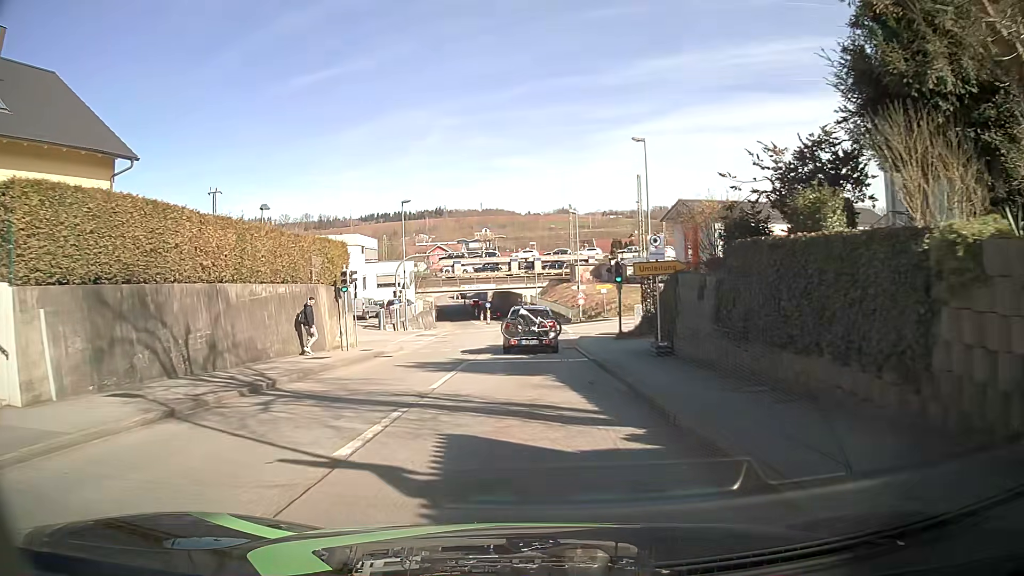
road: tertiary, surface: asphalt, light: Day
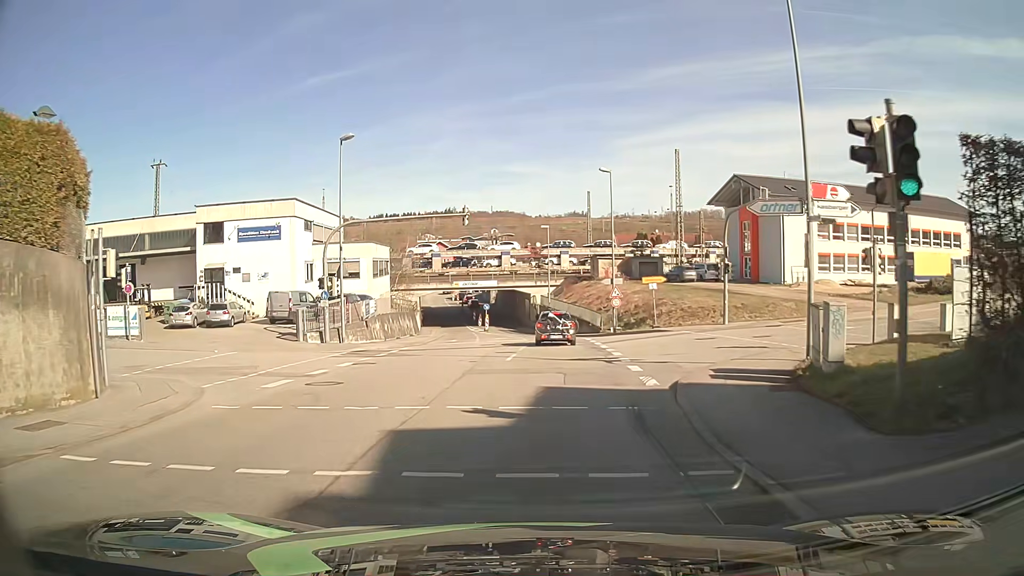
(-0.2, +20.0) m; -1°
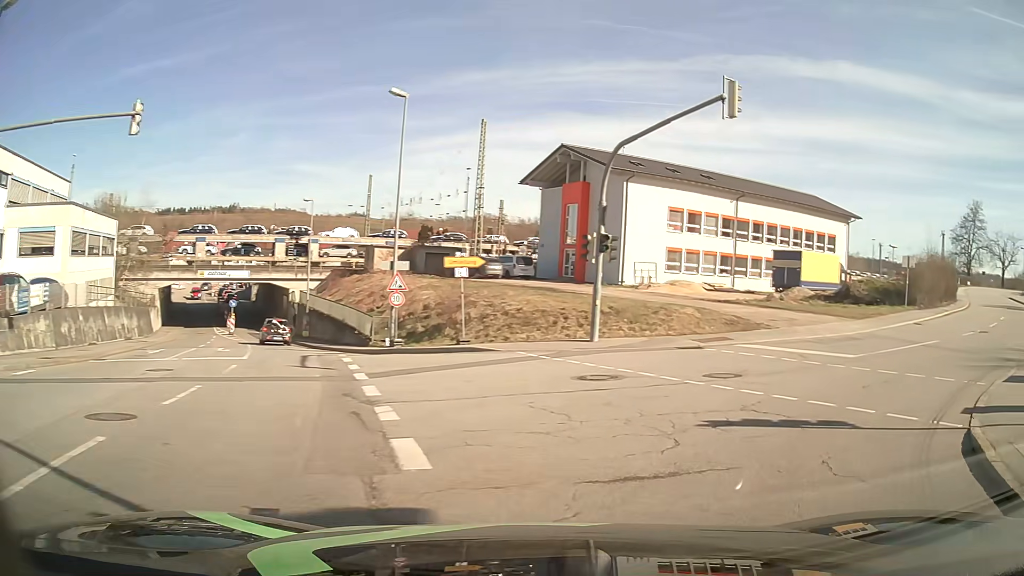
(+1.1, +15.7) m; +16°
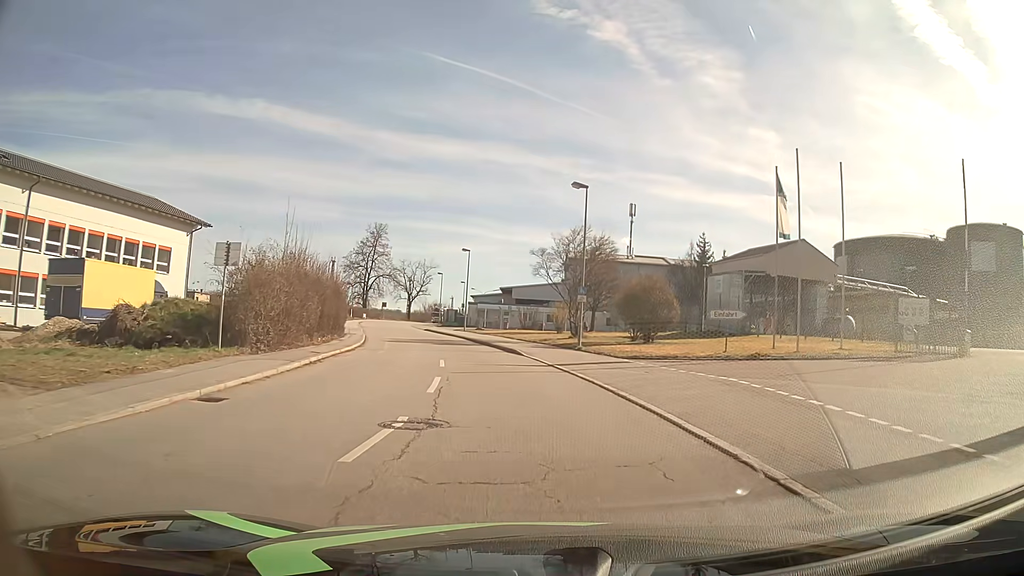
(+11.7, +15.8) m; +56°
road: residential
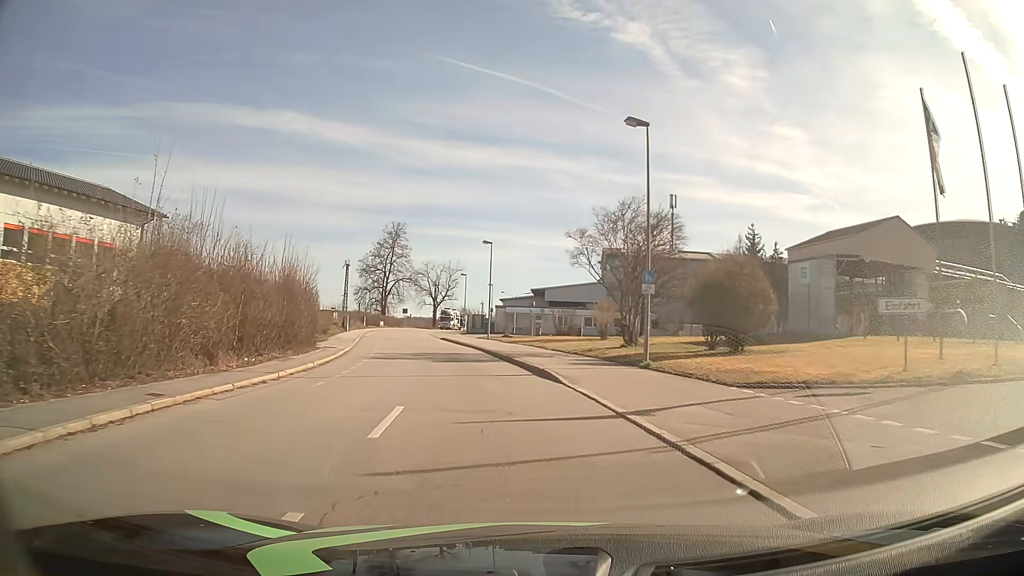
(-0.2, +11.1) m; -3°
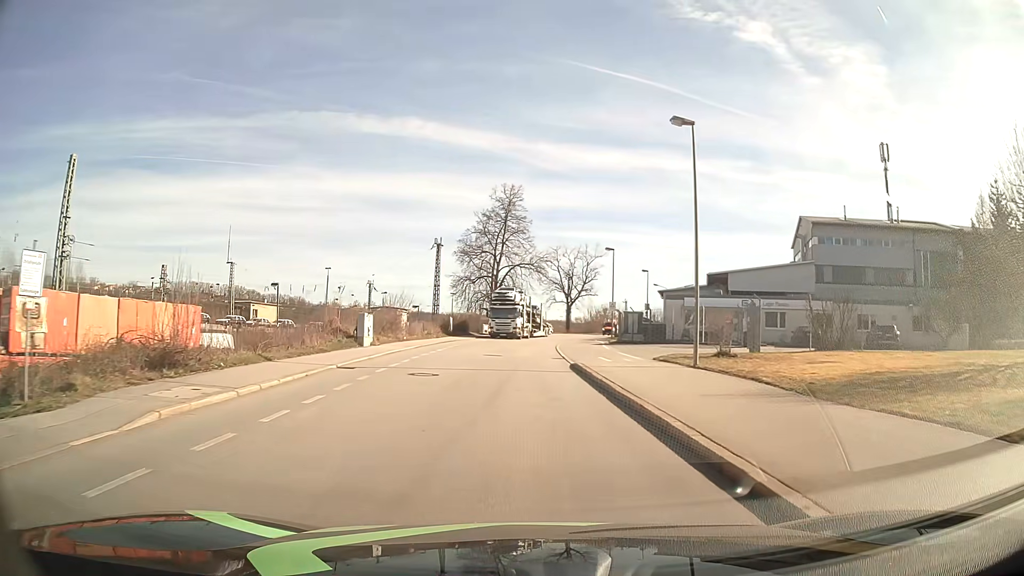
(-4.3, +34.2) m; -12°
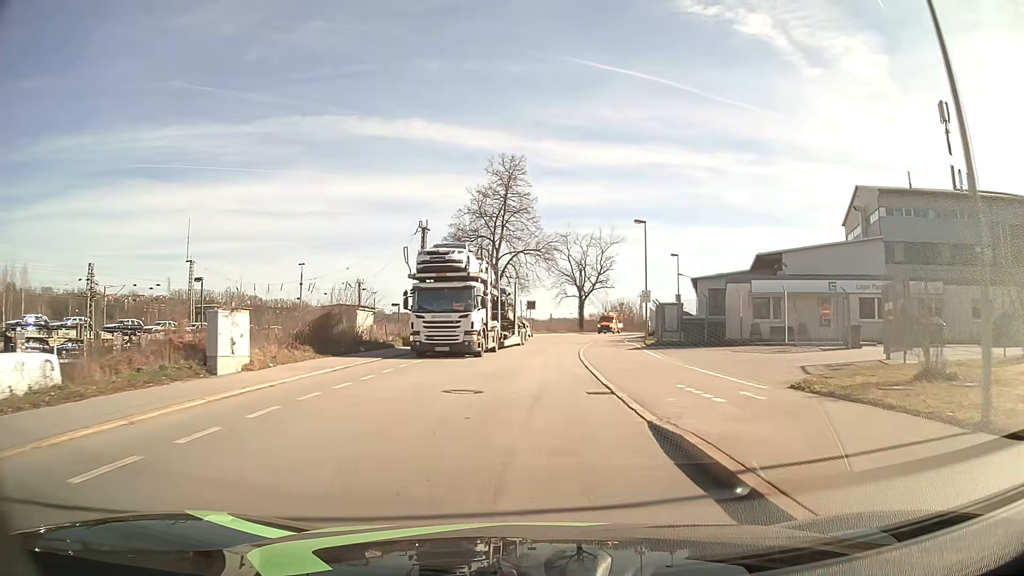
(-0.1, +14.1) m; -1°
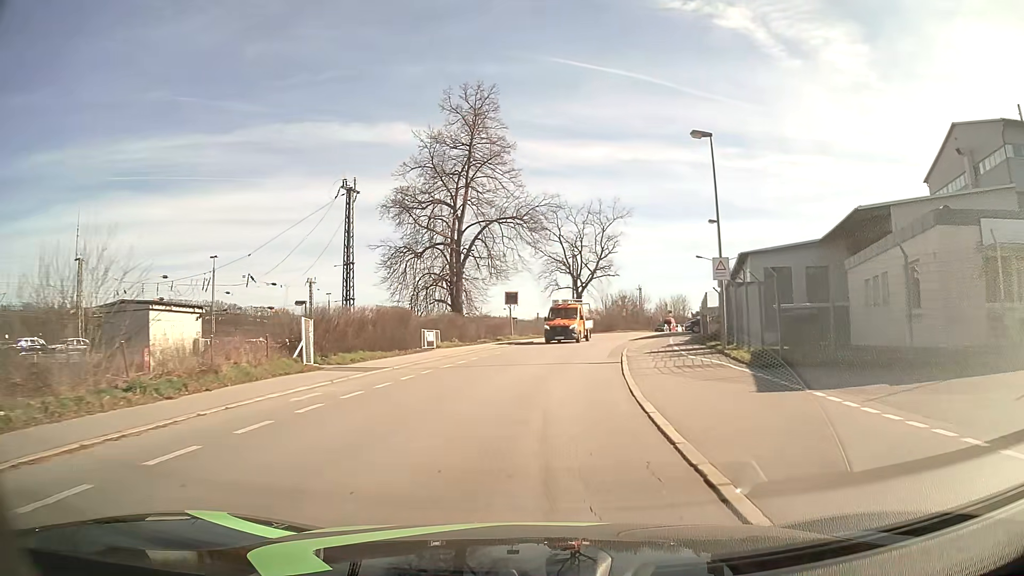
(+0.2, +21.1) m; +1°
(0, +10) (+1, +20) (+2, +30) (+4, +40) (+6, +49) (+9, +59) (+12, +69) (+16, +78) (+19, +87) (+23, +97) m
